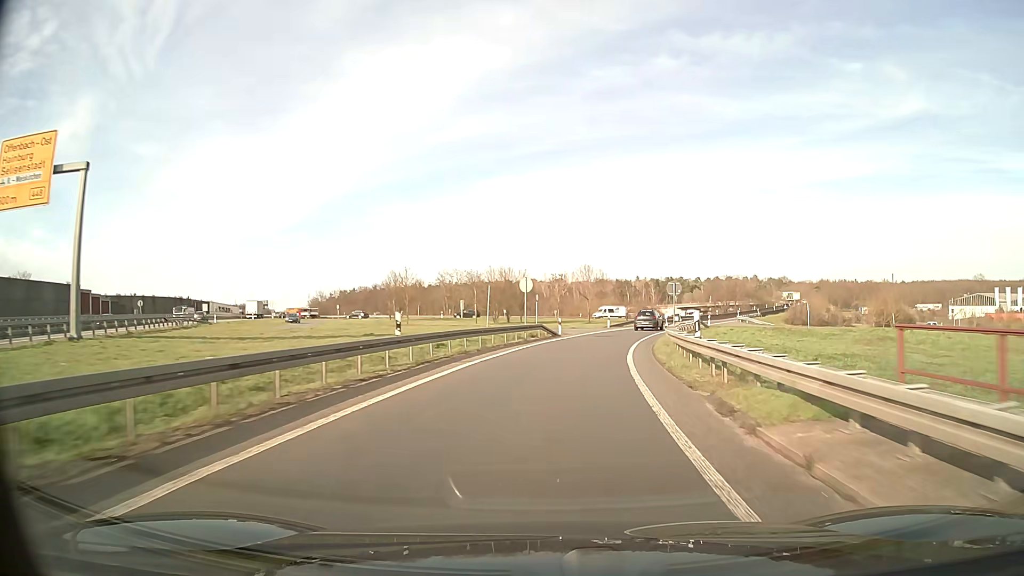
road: motorway_link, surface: asphalt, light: Day
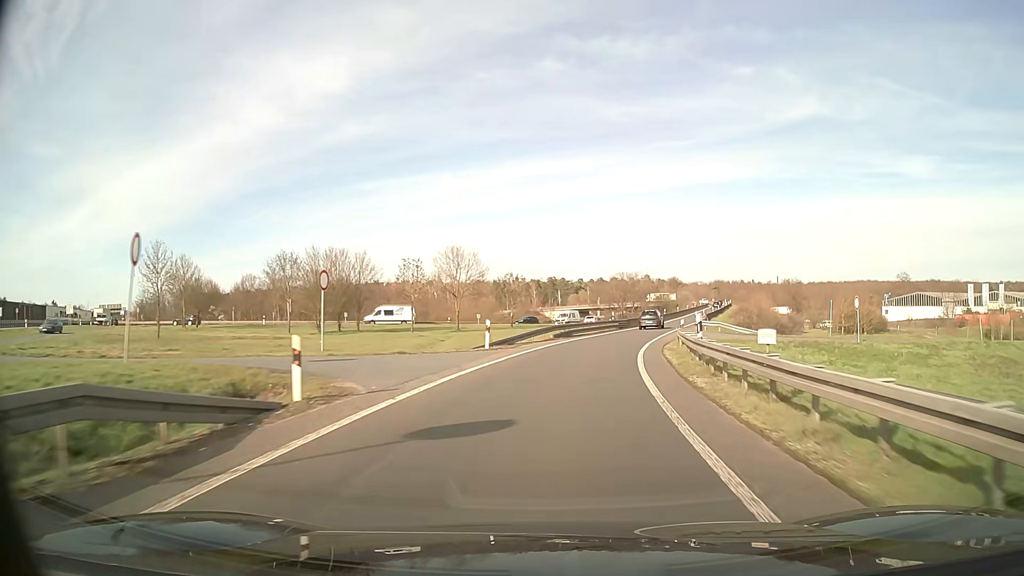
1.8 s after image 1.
(+2.9, +30.9) m; +11°
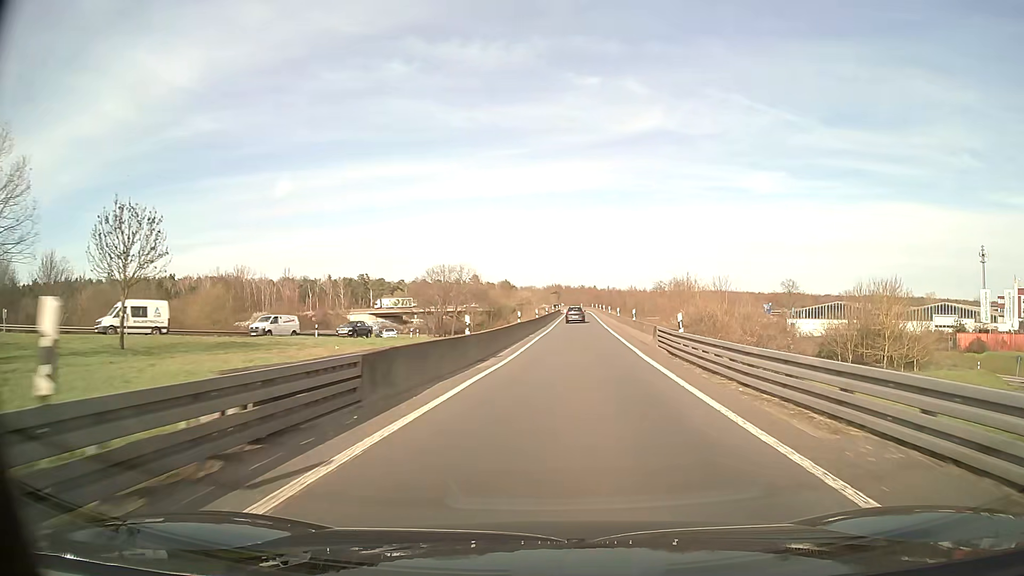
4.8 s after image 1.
(+7.2, +49.7) m; +14°
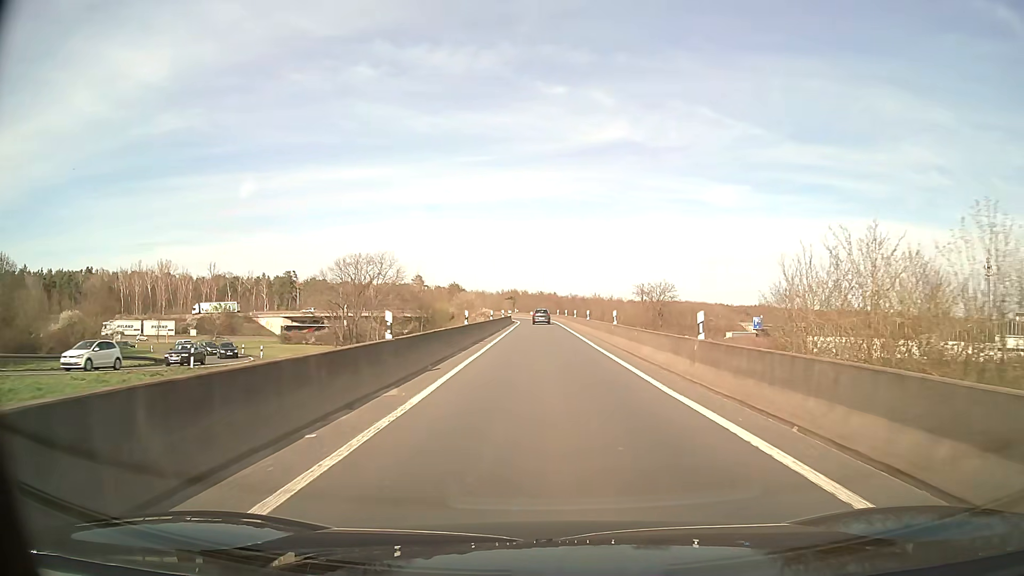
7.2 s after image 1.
(+1.9, +38.7) m; +4°
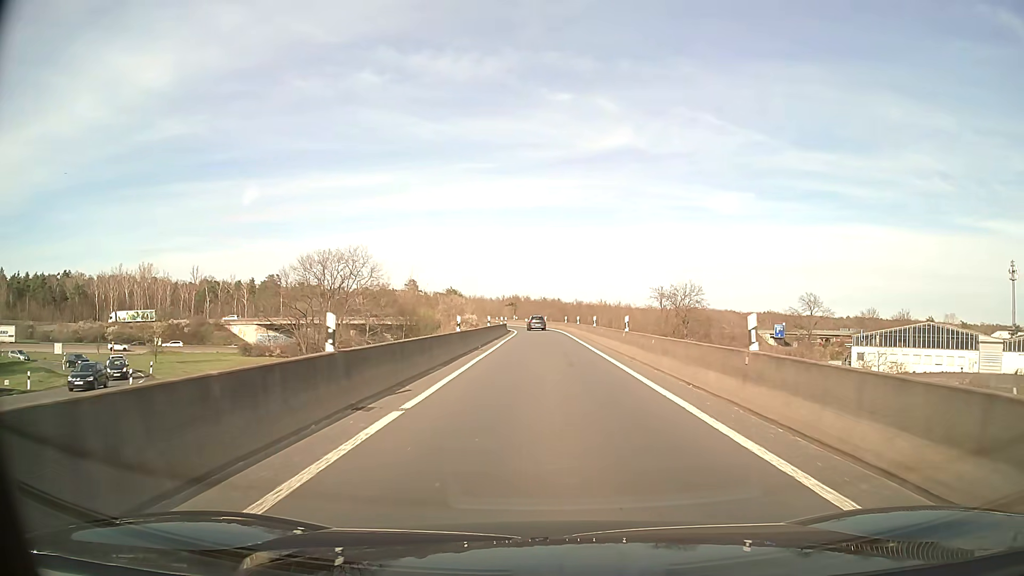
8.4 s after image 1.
(0.0, +18.7) m; 0°
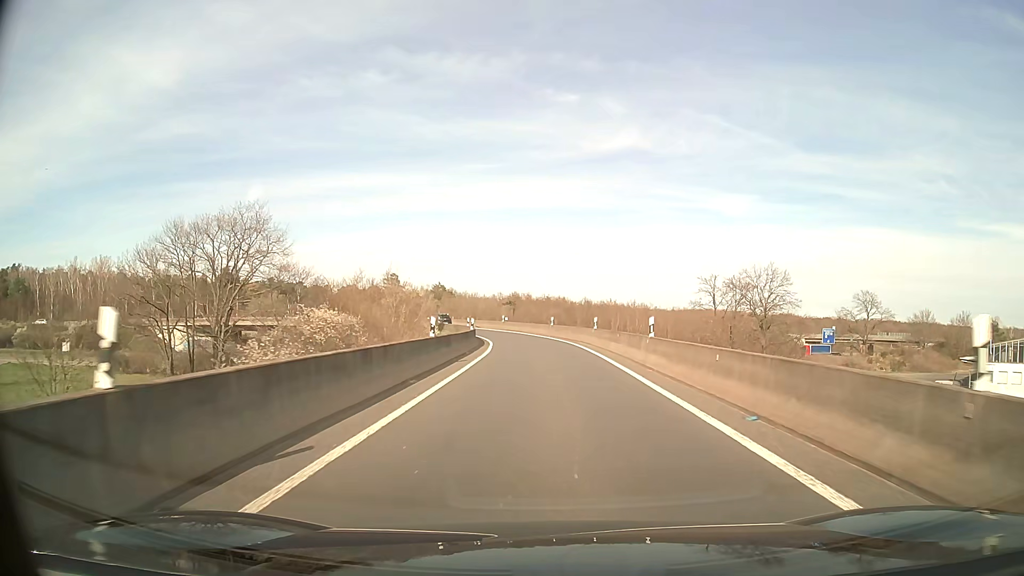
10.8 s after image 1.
(0.0, +35.8) m; 0°
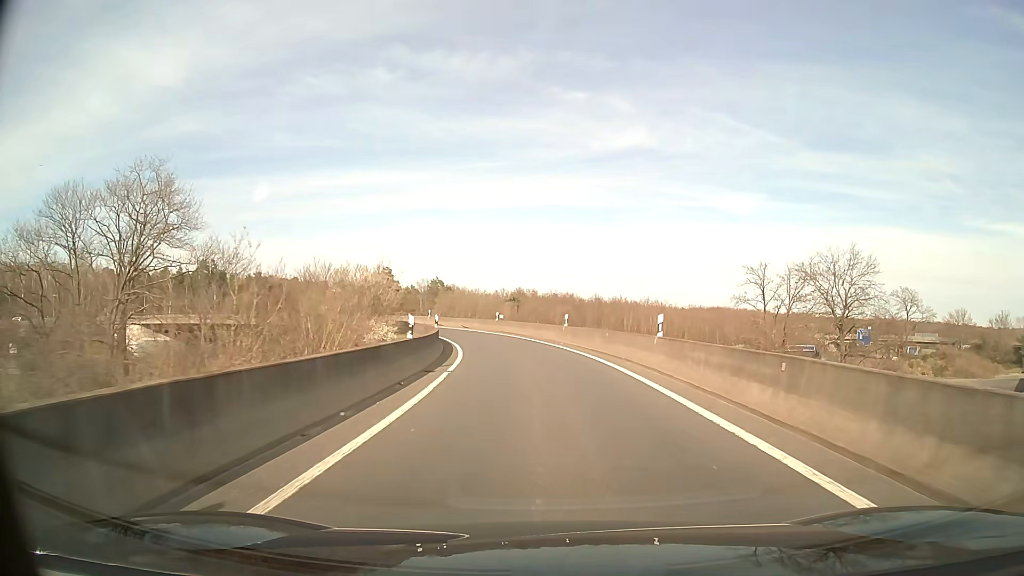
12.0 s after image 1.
(-0.1, +17.4) m; -1°
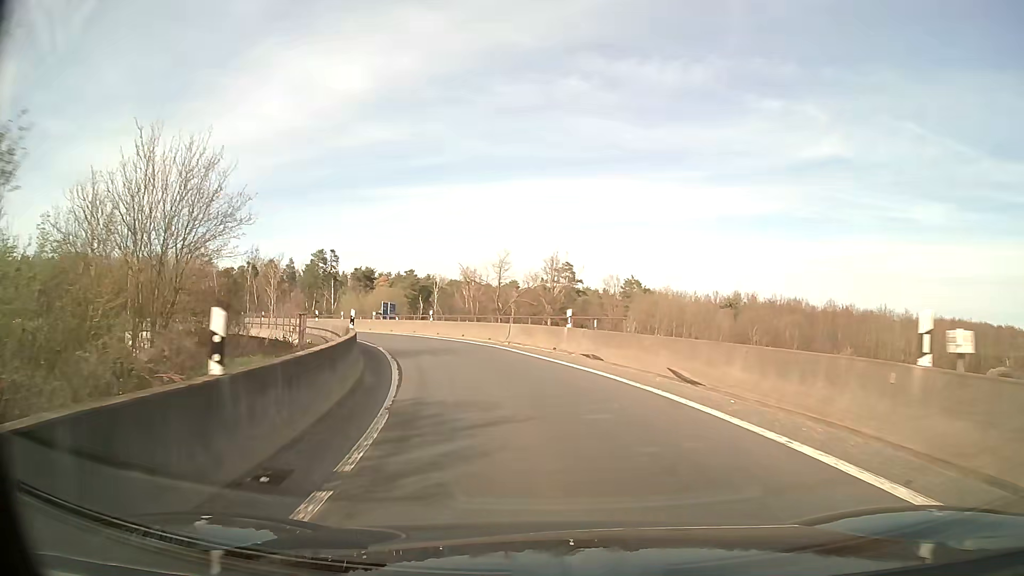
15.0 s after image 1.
(-4.6, +42.5) m; -17°
(-1, +10) (-2, +20) (-5, +29) (-10, +38) (-15, +47) (-22, +54) (-29, +61) (-37, +67) (-46, +71) (-56, +75) m
